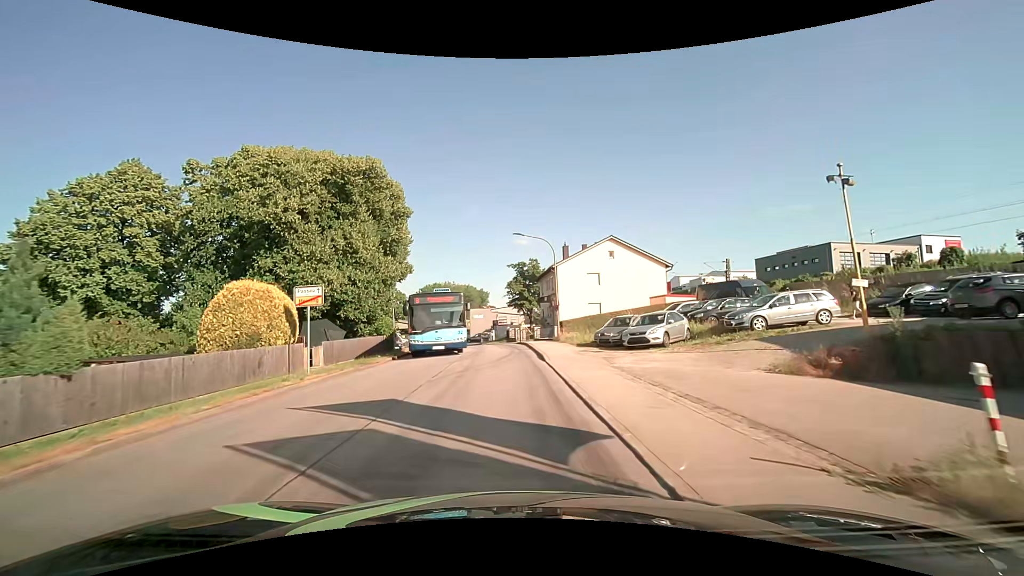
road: unclassified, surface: asphalt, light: Day
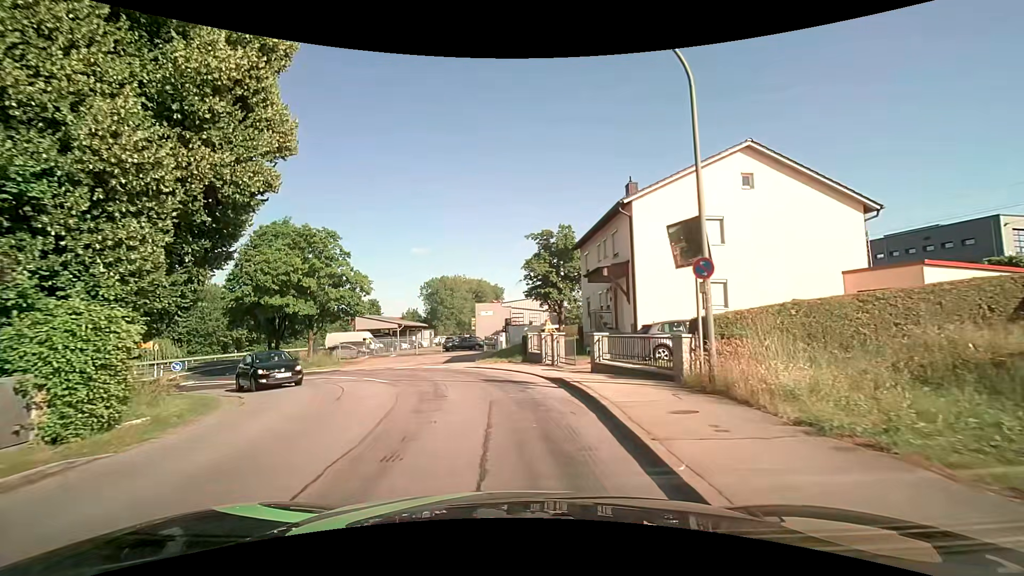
(-0.3, +23.9) m; -2°
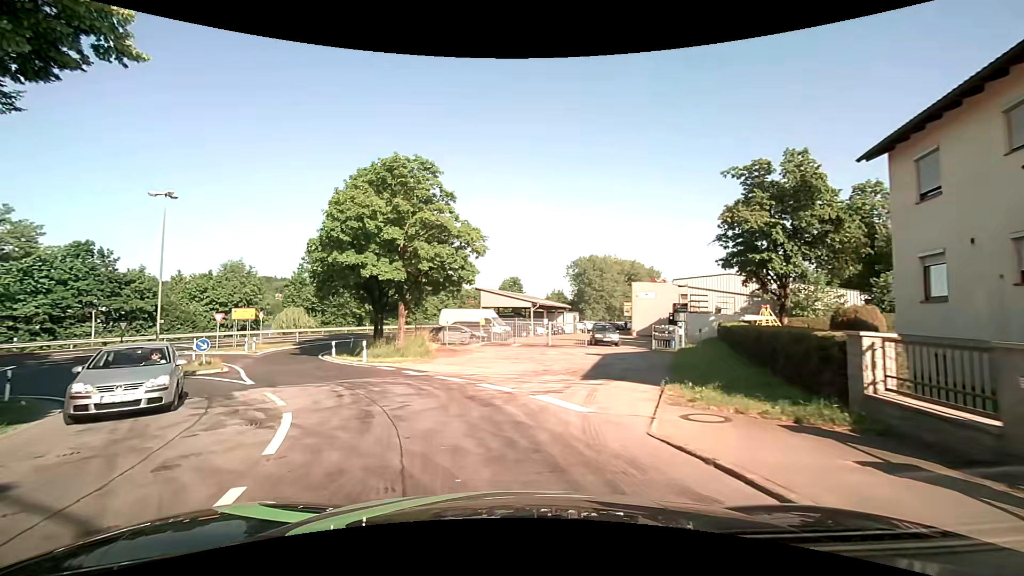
(-1.4, +15.3) m; -15°
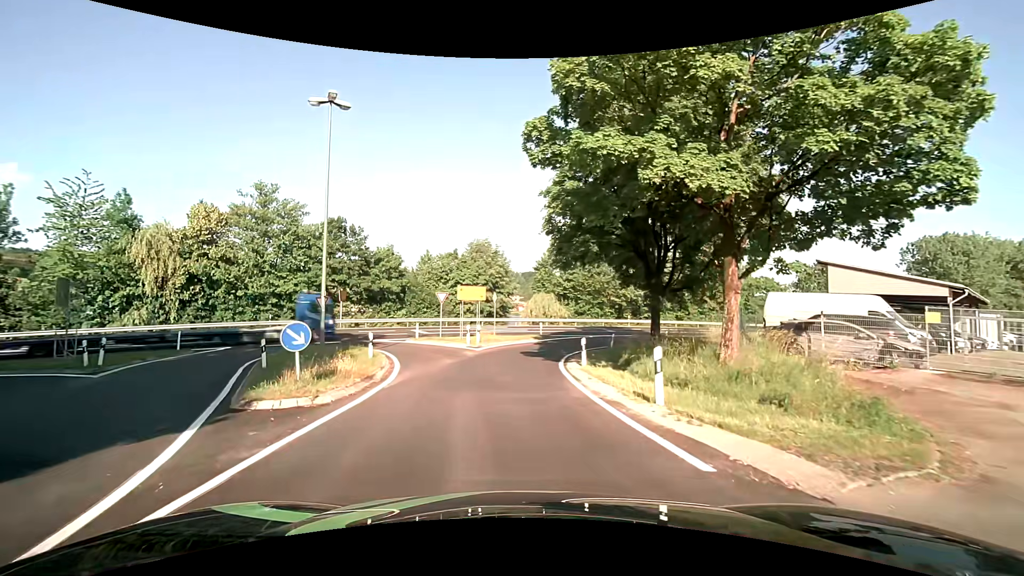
(-5.2, +16.2) m; -30°
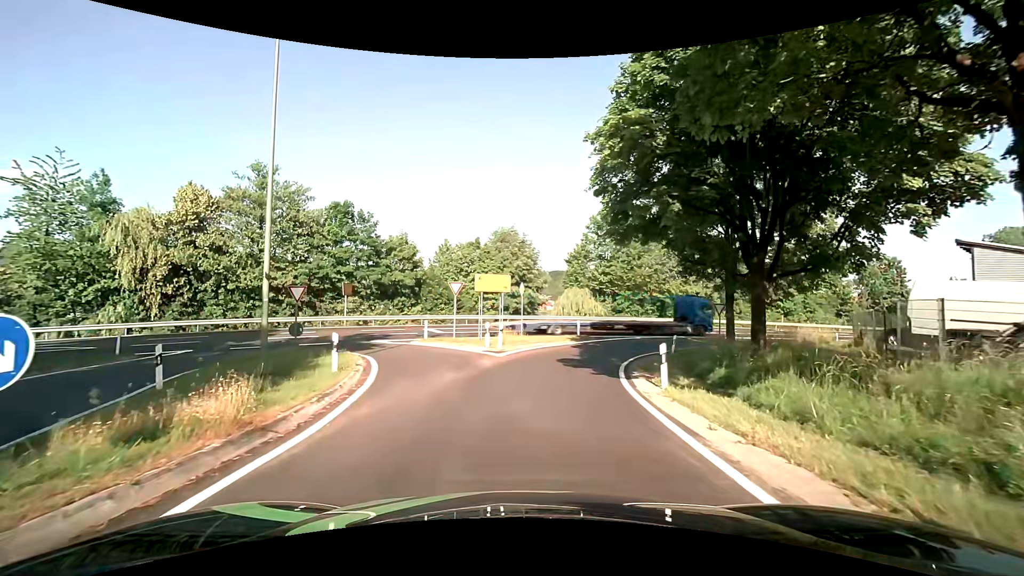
(-0.2, +6.7) m; -4°
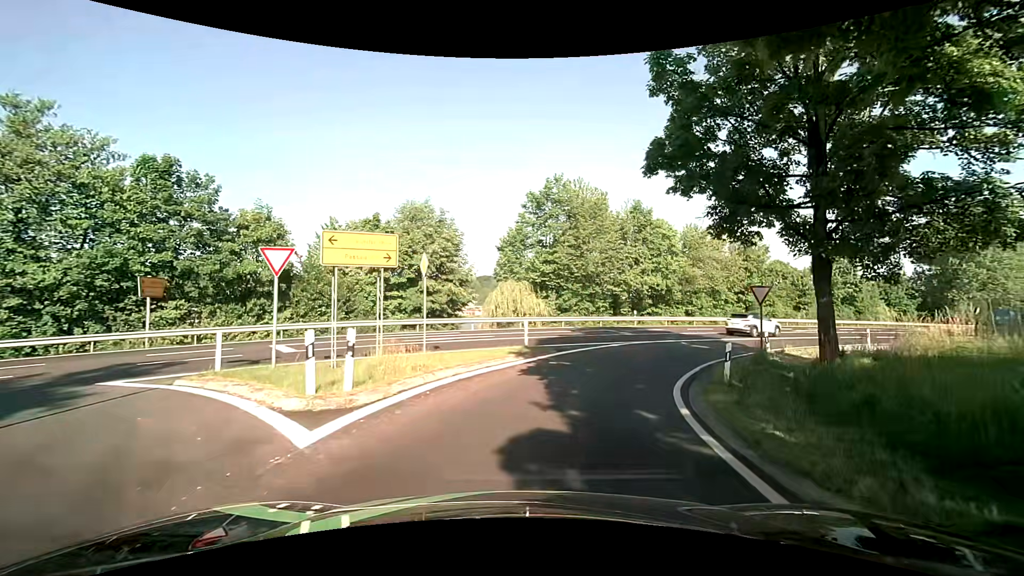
(+0.7, +13.2) m; +10°
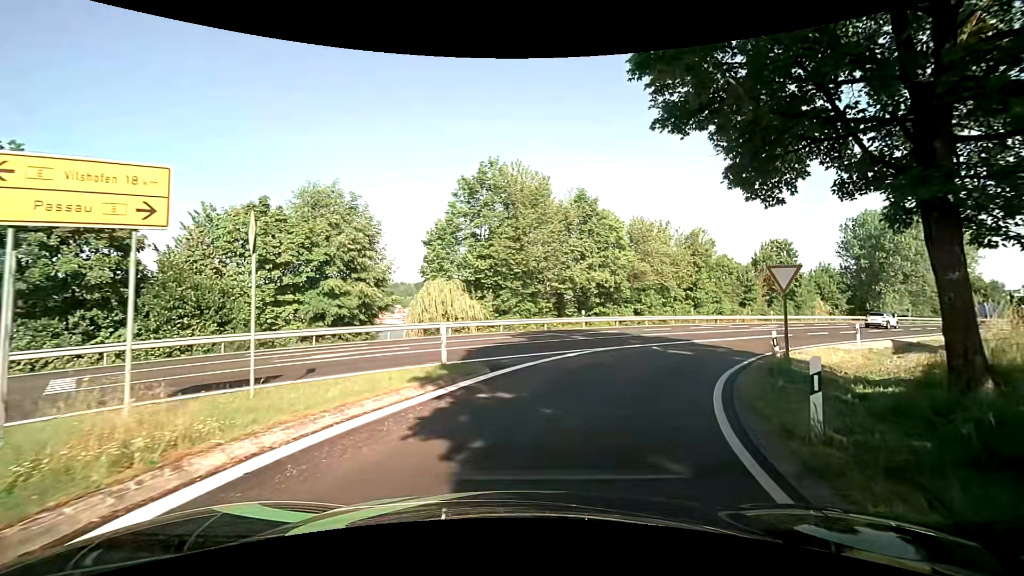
(+0.2, +6.3) m; +6°
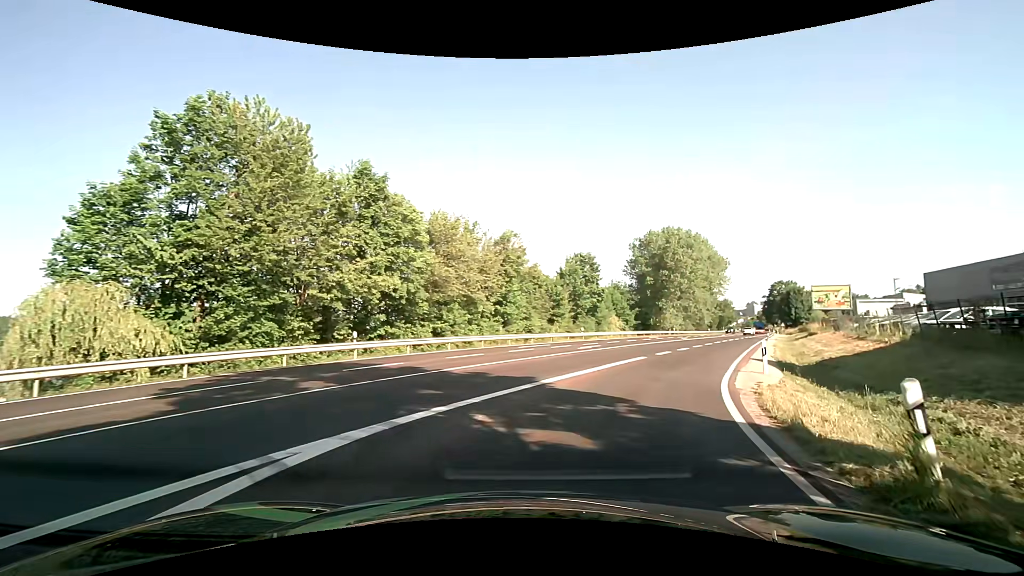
(+2.1, +12.6) m; +21°
(+2, +10) (+6, +19) (+11, +28) (+16, +37) (+20, +46) (+24, +55) (+28, +64) (+33, +73) (+37, +81) (+42, +90) m
